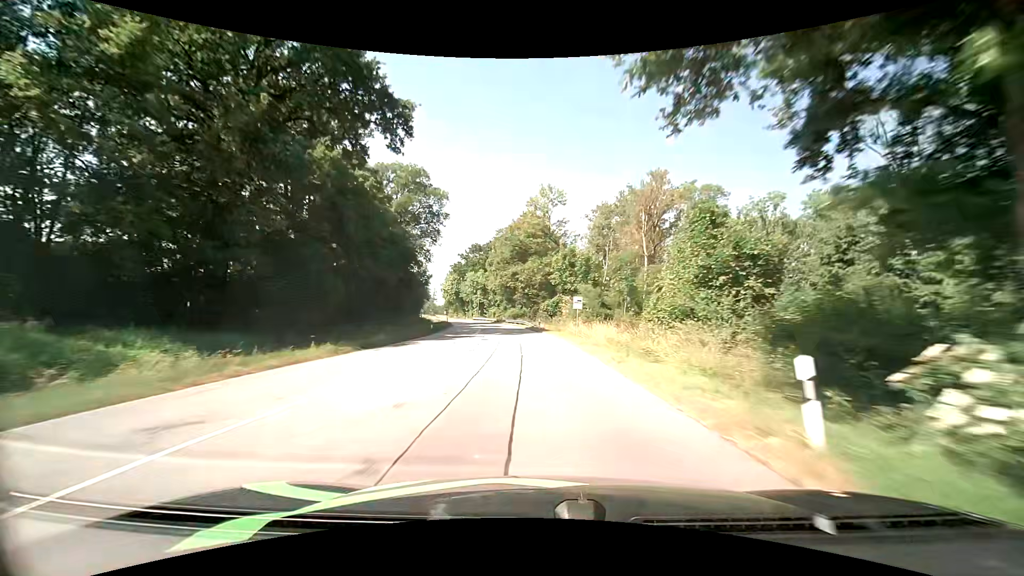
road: secondary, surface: asphalt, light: Day
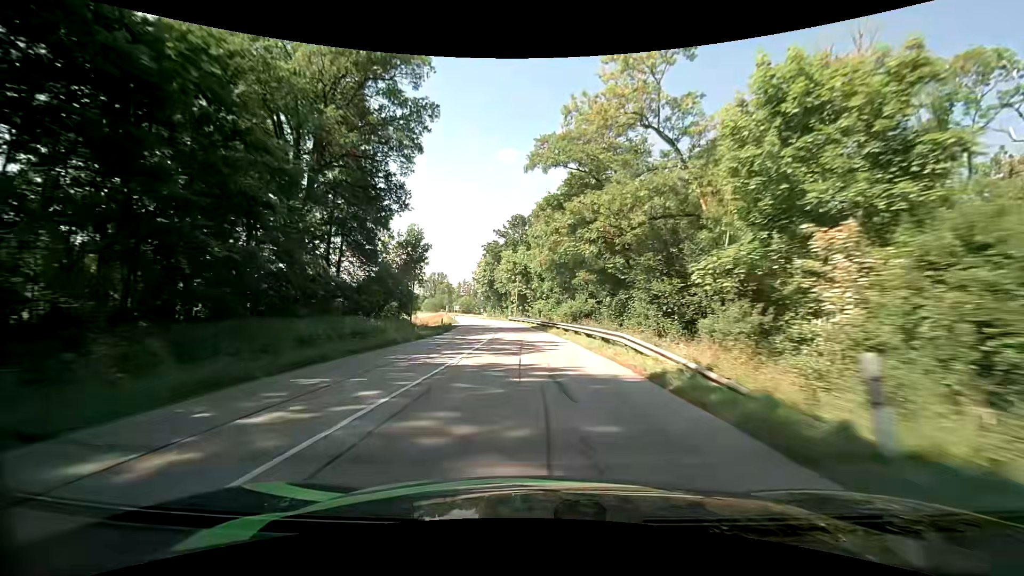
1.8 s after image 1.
(-1.9, +40.6) m; -6°
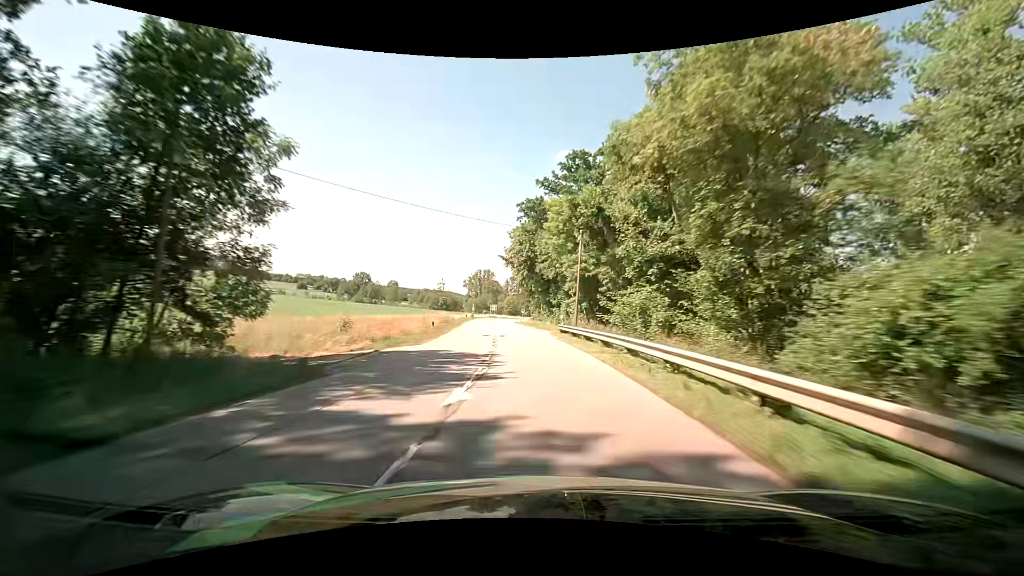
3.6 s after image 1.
(-2.2, +41.0) m; -6°
(0, +10) (-1, +20) (-2, +30) (-3, +40) (-4, +50) (-5, +60) (-6, +70) (-7, +80) (-8, +90) (-8, +100) m
